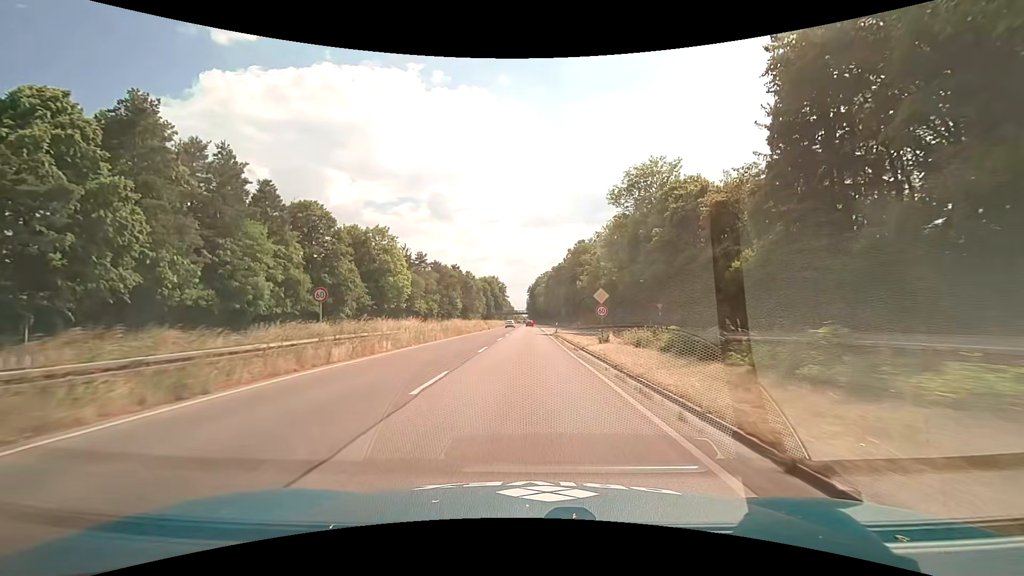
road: trunk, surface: asphalt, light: Day
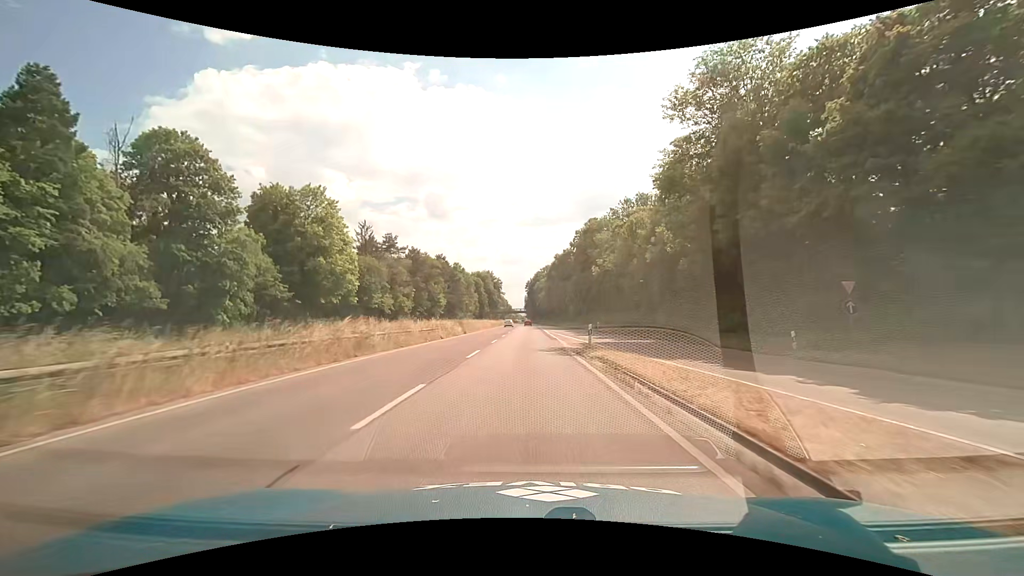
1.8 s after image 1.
(0.0, +27.4) m; 0°
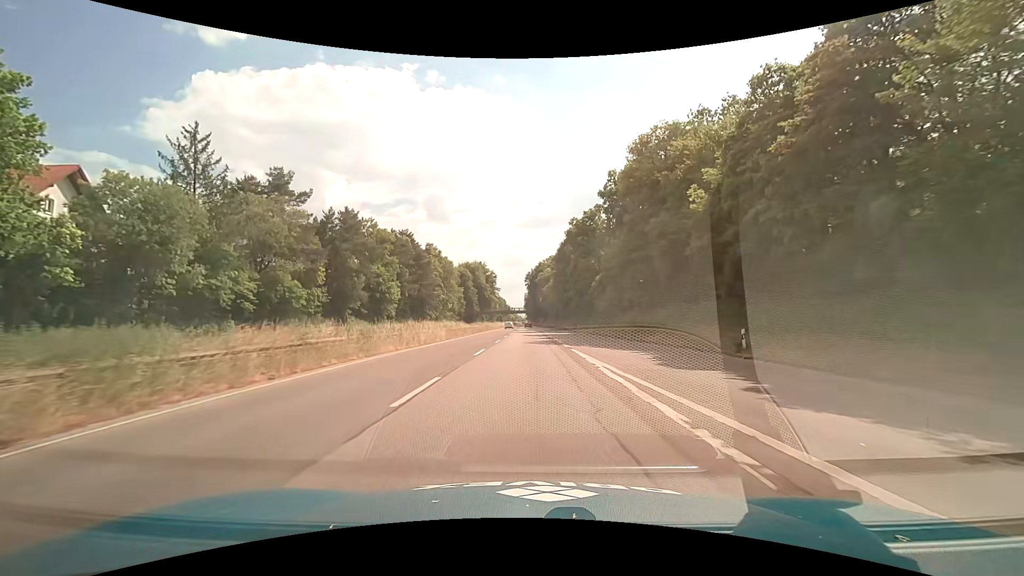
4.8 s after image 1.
(+0.1, +45.8) m; 0°
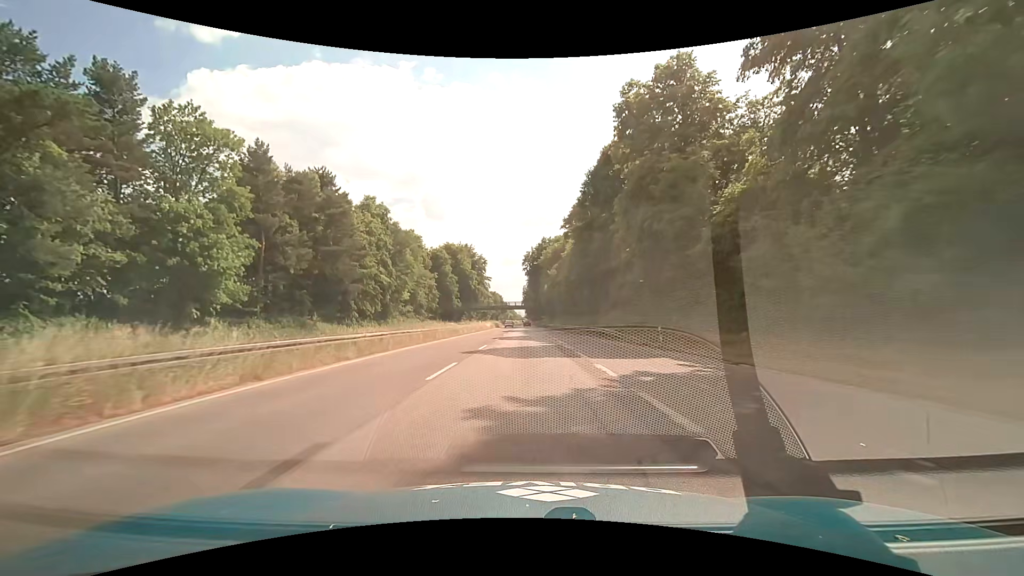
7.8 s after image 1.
(0.0, +45.7) m; 0°
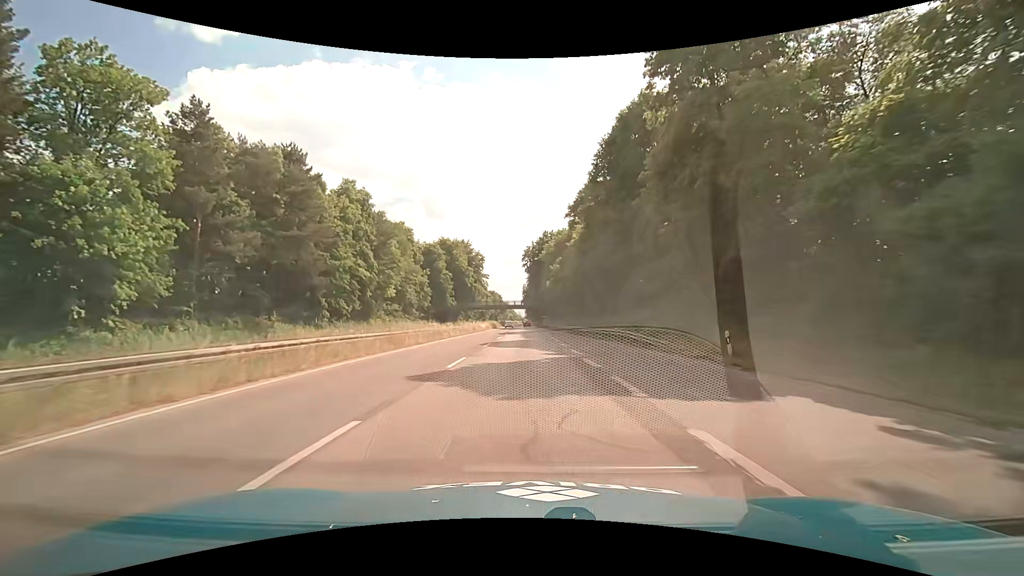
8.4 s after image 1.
(+0.1, +9.1) m; 0°
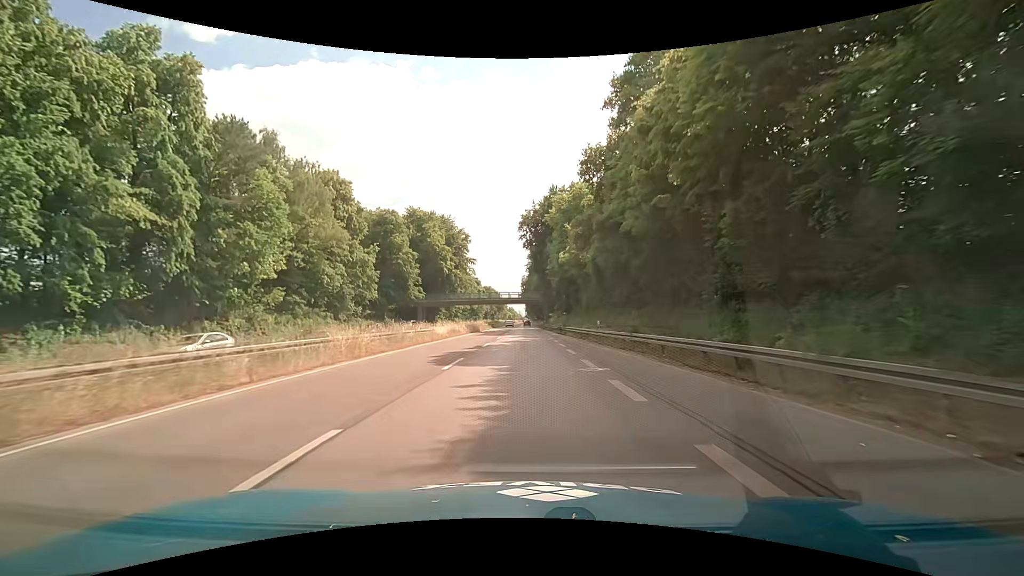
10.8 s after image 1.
(+0.1, +36.5) m; 0°
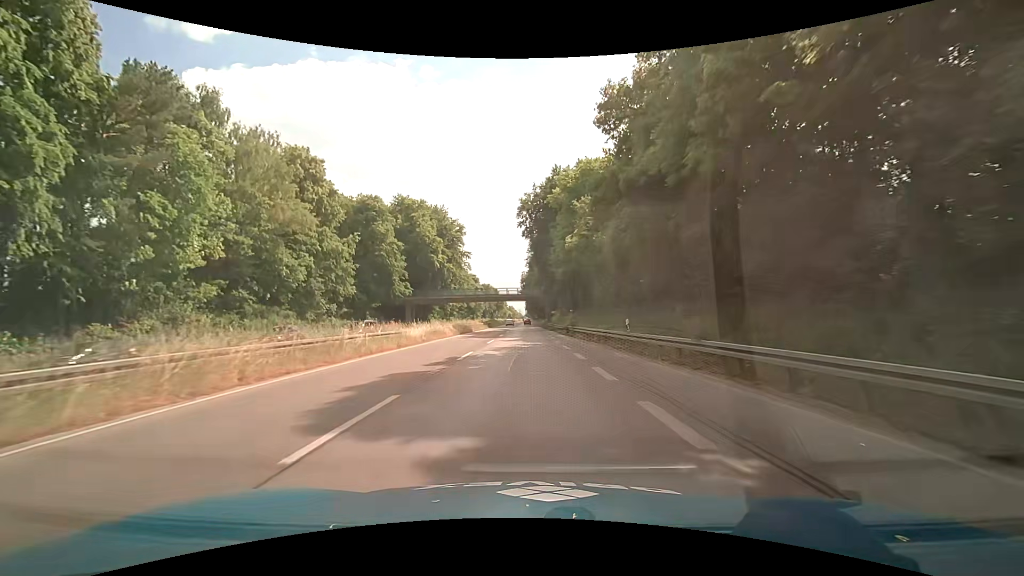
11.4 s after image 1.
(0.0, +9.1) m; 0°
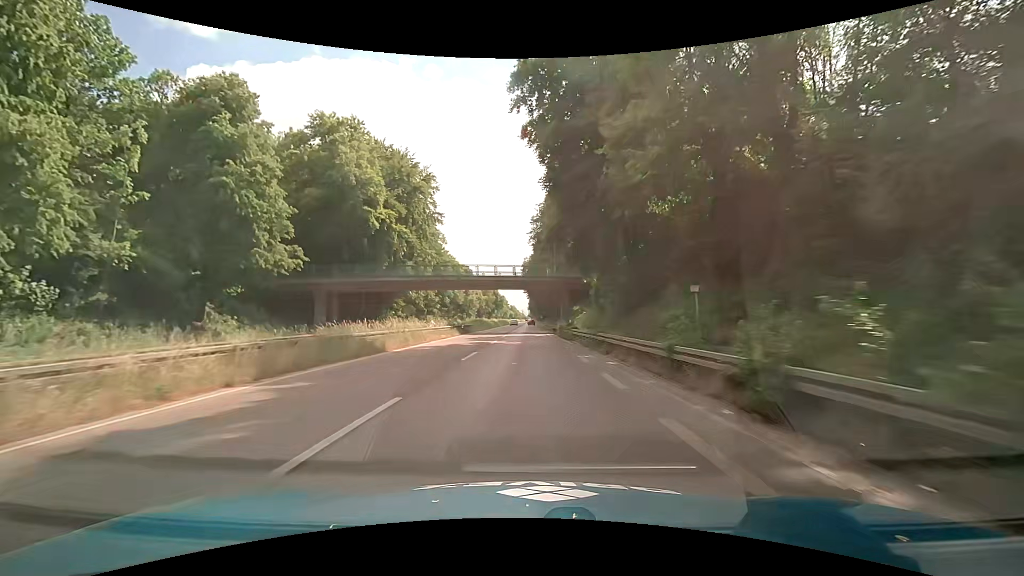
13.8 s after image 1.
(-0.2, +36.5) m; 0°
(0, +10) (0, +20) (0, +30) (0, +40) (0, +50) (0, +60) (0, +70) (0, +80) (0, +90) (0, +100) m
